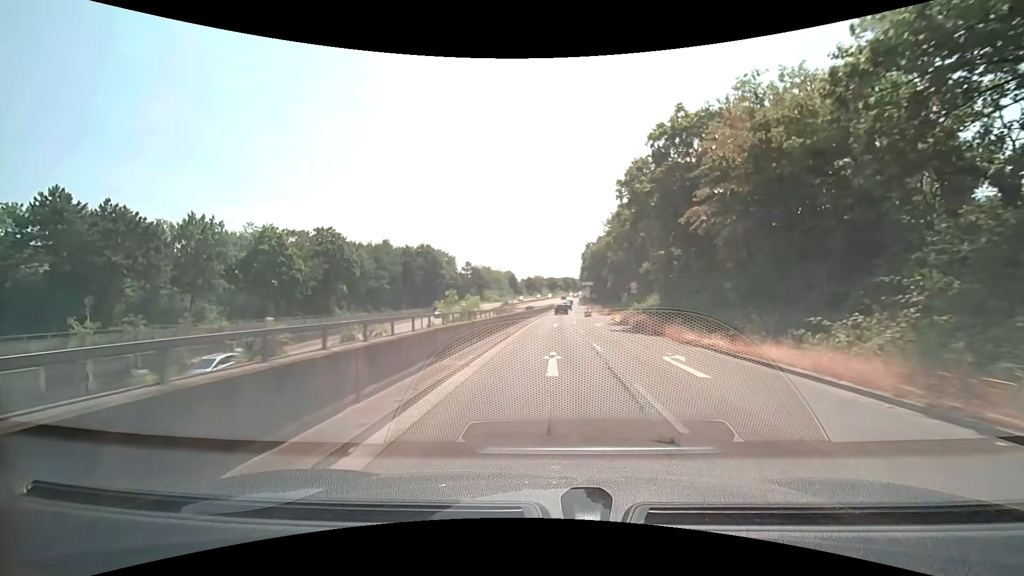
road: trunk_link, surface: asphalt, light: Day
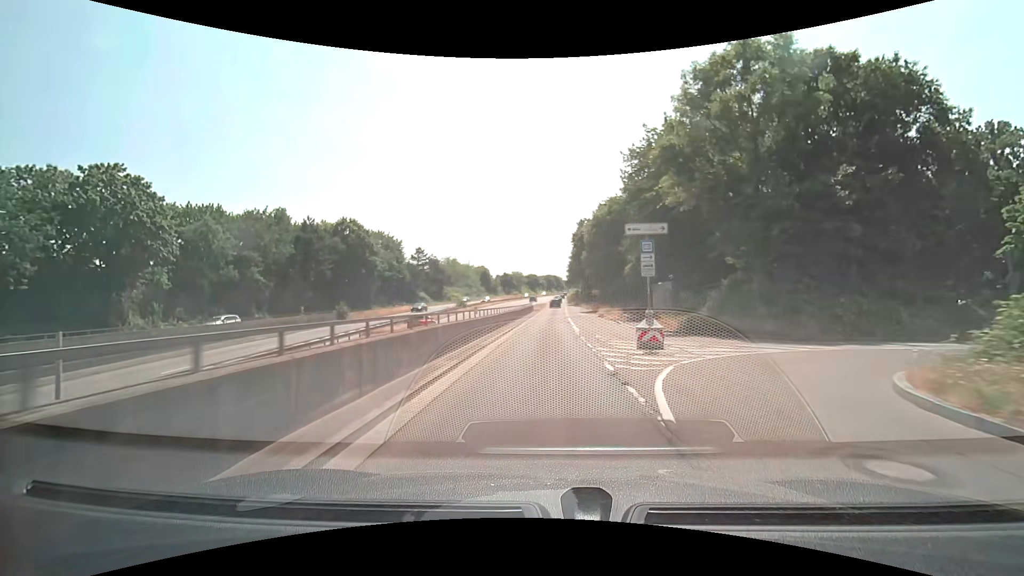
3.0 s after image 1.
(+0.8, +39.3) m; +2°
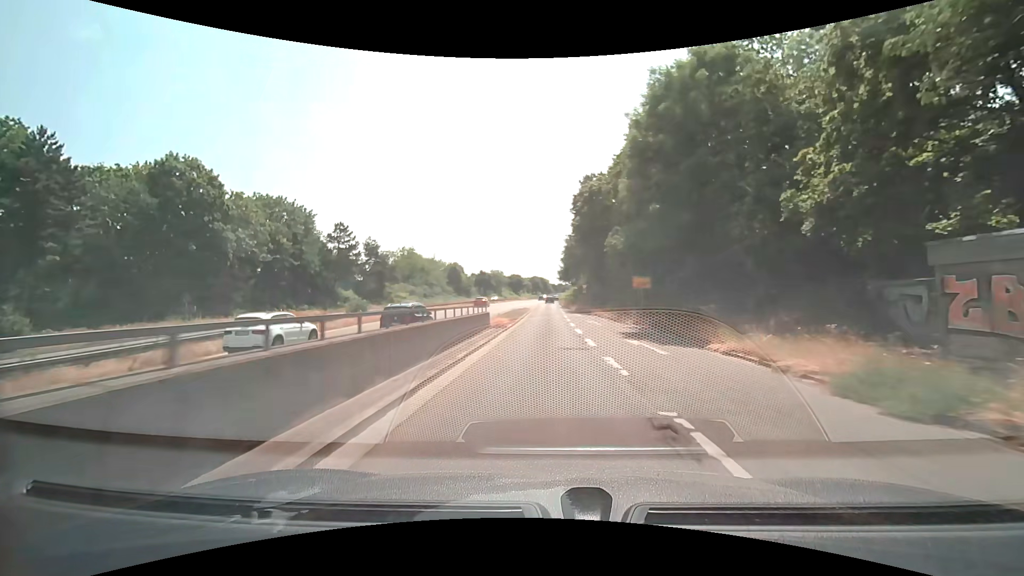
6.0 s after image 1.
(+0.4, +38.7) m; +2°
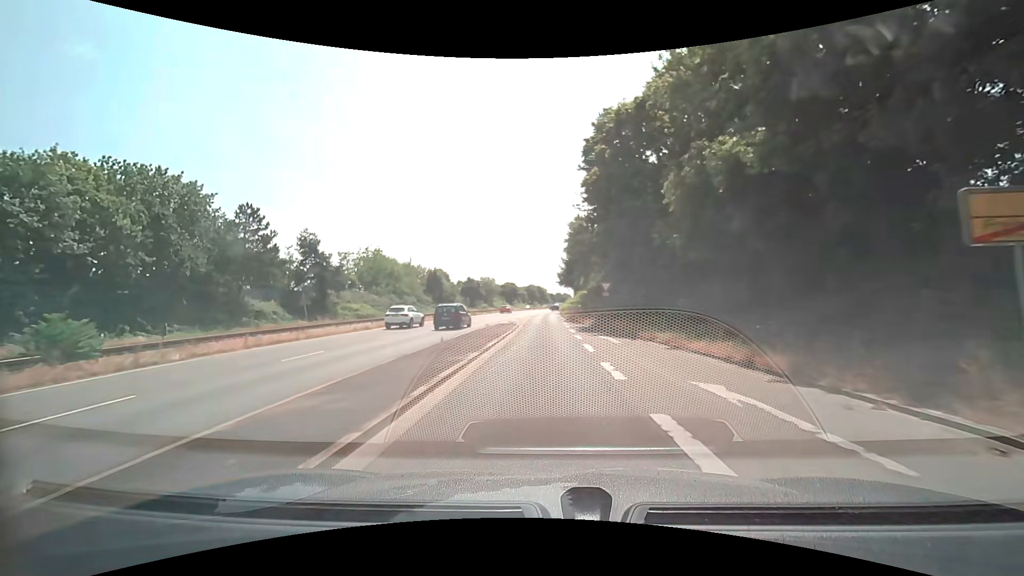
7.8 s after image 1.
(+0.1, +23.9) m; 0°
